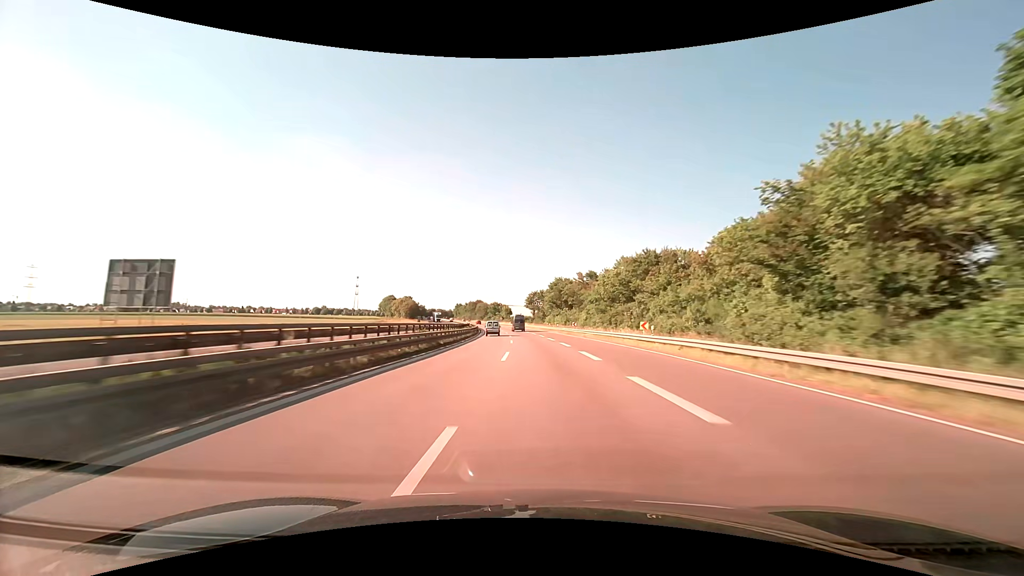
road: trunk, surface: asphalt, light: Day
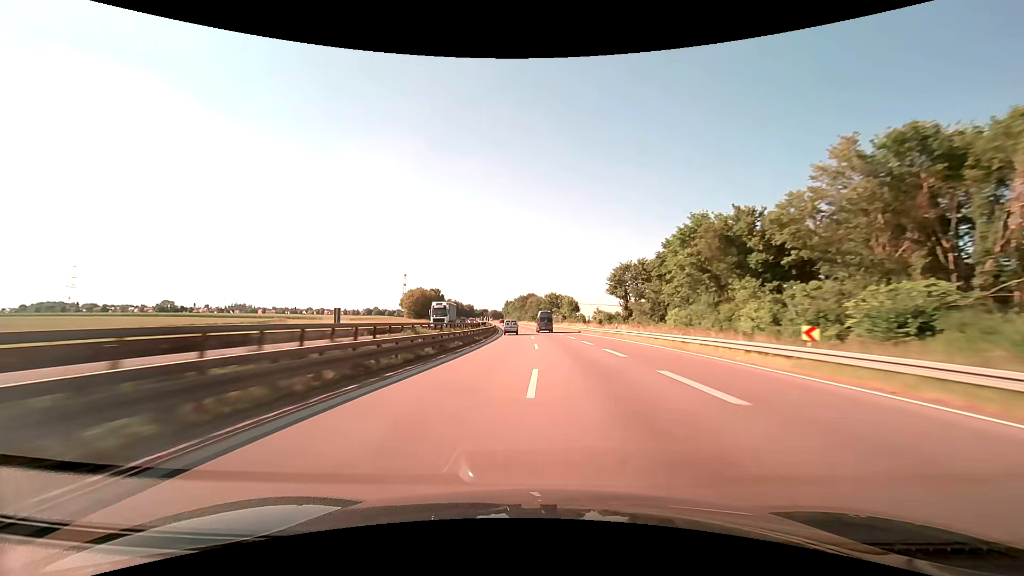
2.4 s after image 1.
(-4.7, +81.5) m; -7°
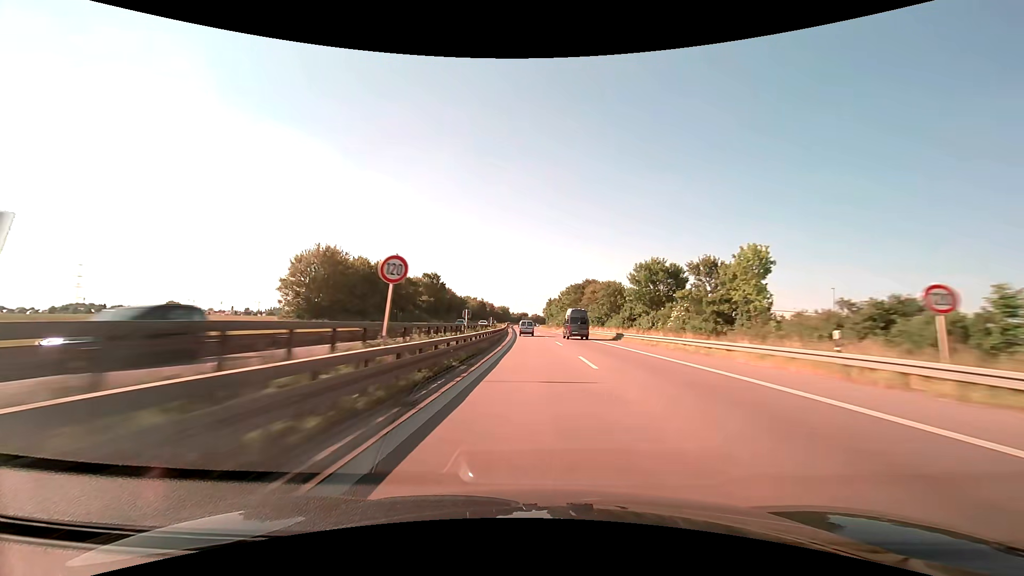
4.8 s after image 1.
(-4.4, +83.0) m; -5°
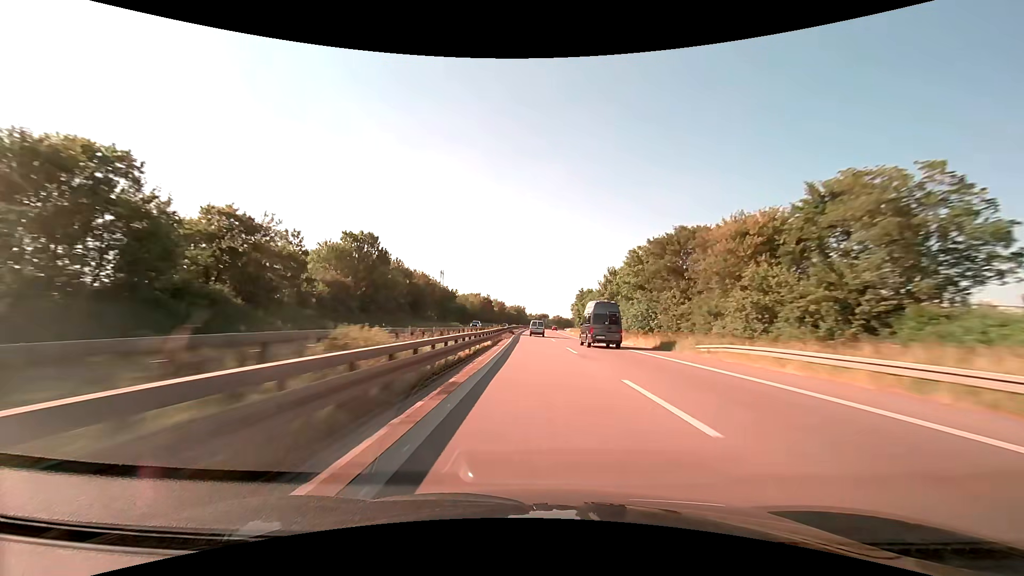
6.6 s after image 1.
(-1.6, +63.5) m; -3°
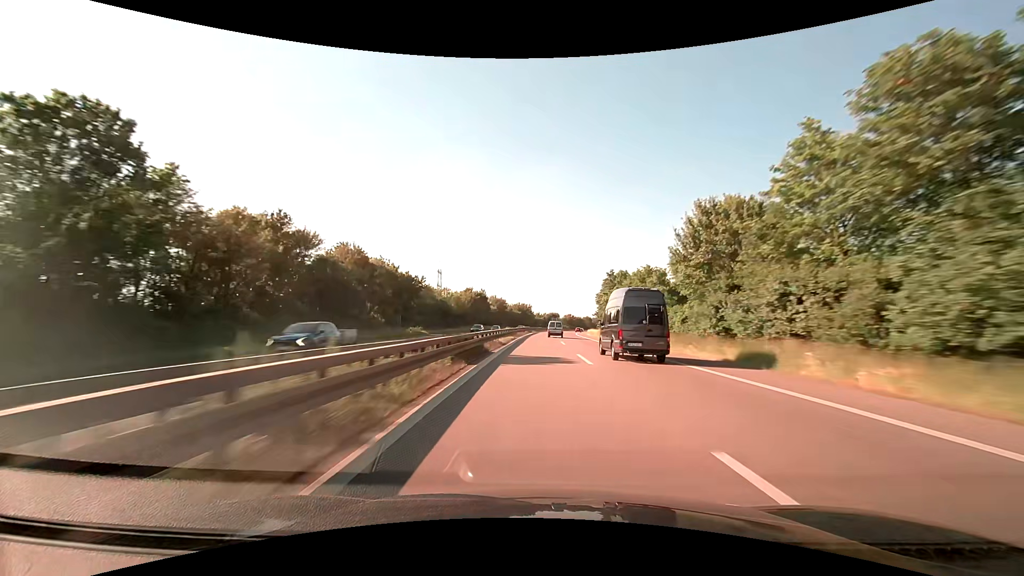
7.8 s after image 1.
(-0.3, +42.6) m; -1°
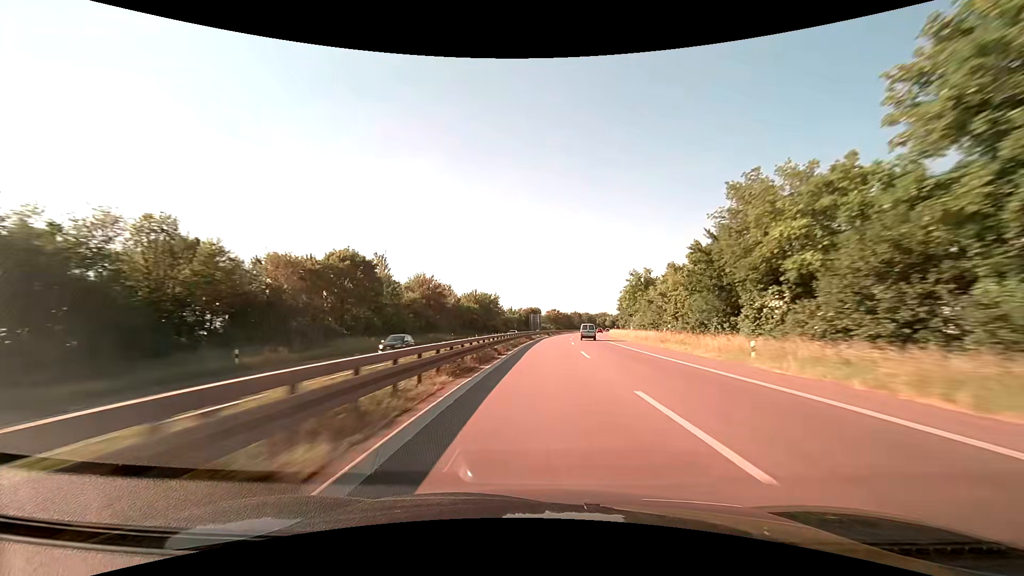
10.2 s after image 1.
(+1.1, +84.7) m; +3°
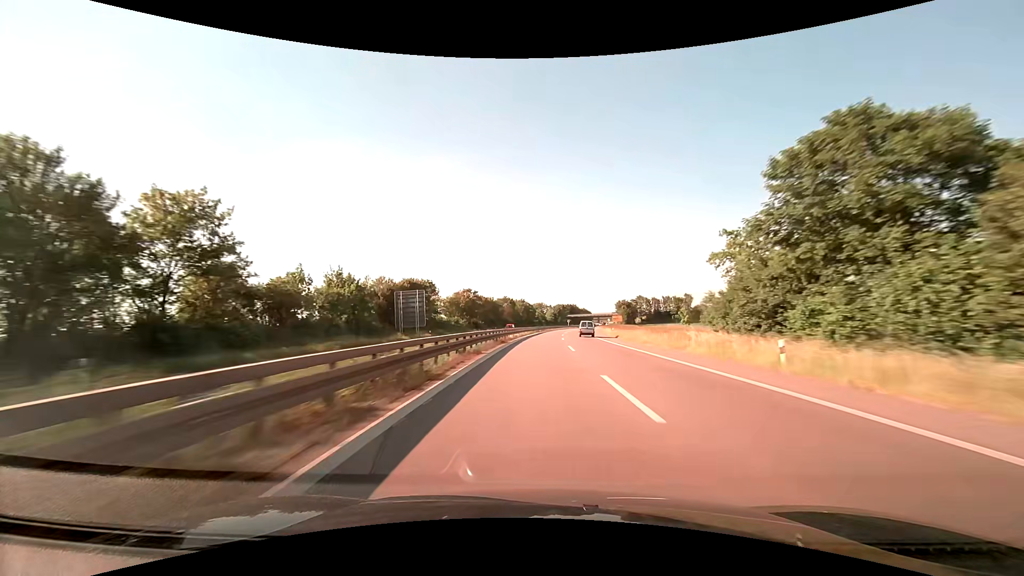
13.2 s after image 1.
(+6.6, +105.2) m; +8°
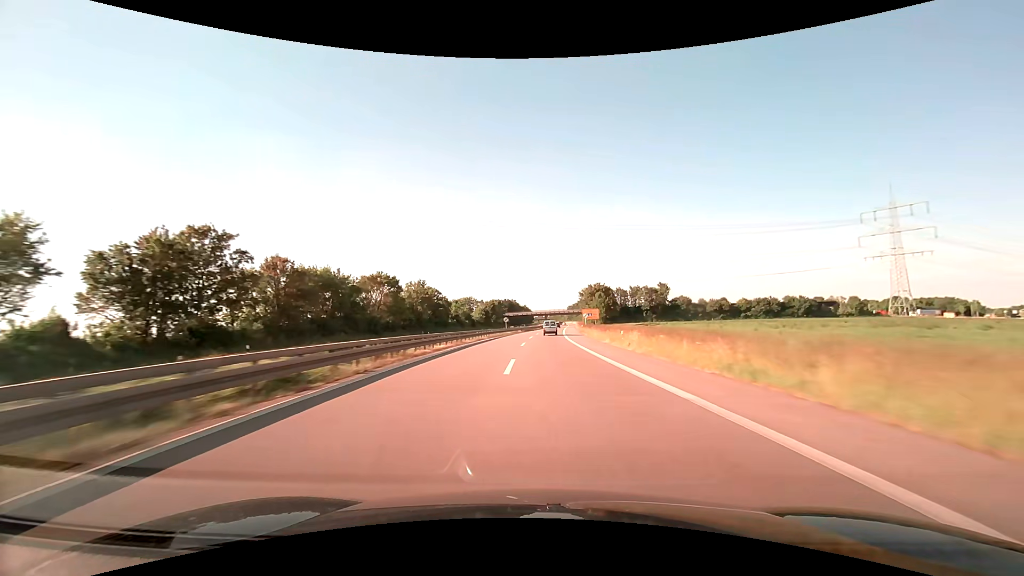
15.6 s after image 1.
(+5.3, +83.1) m; +7°
(0, +10) (0, +20) (0, +30) (+1, +40) (+1, +50) (+2, +60) (+2, +70) (+3, +80) (+3, +90) (+4, +100) m
